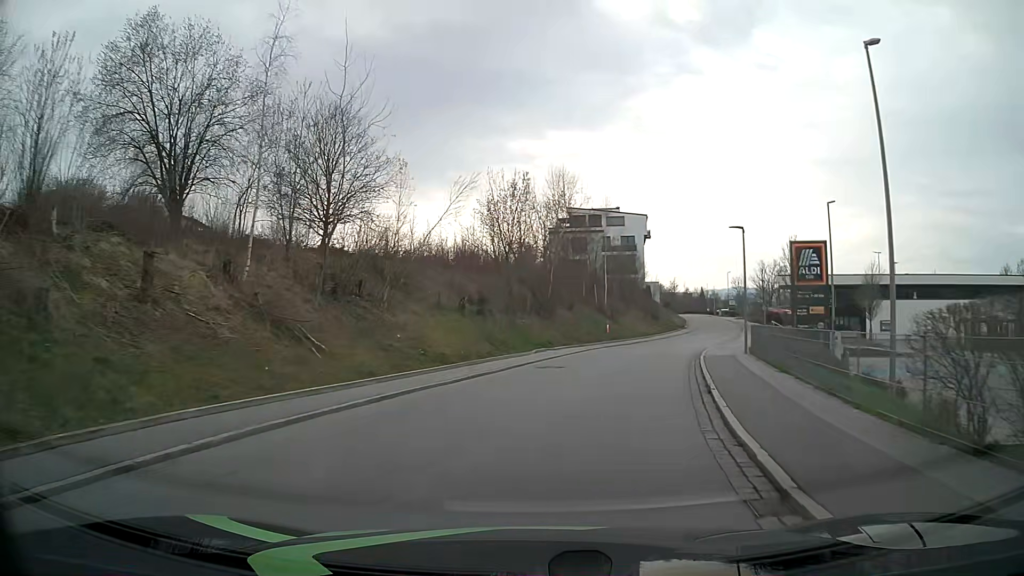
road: tertiary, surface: asphalt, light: Day
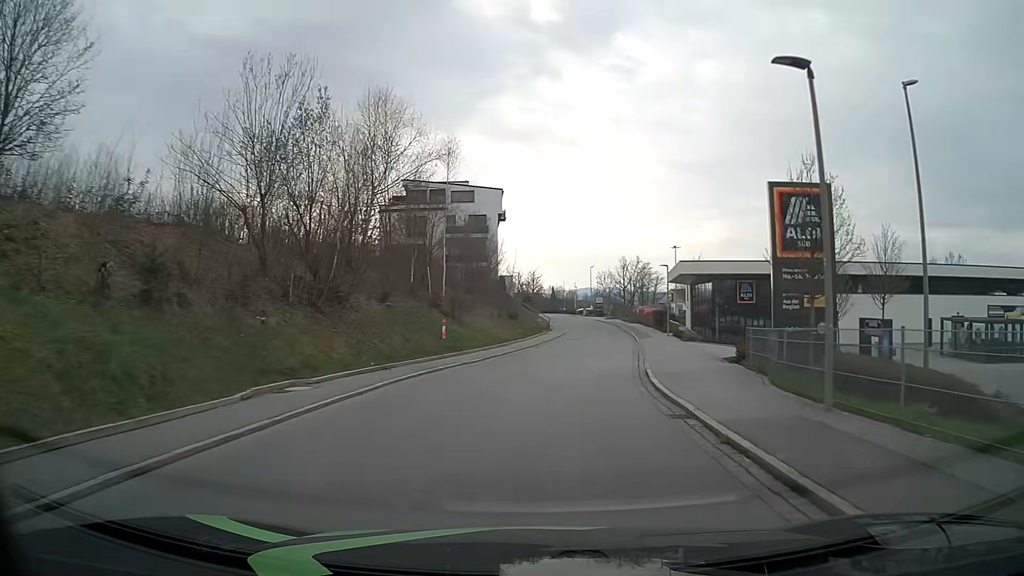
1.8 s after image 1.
(+2.3, +18.3) m; +13°
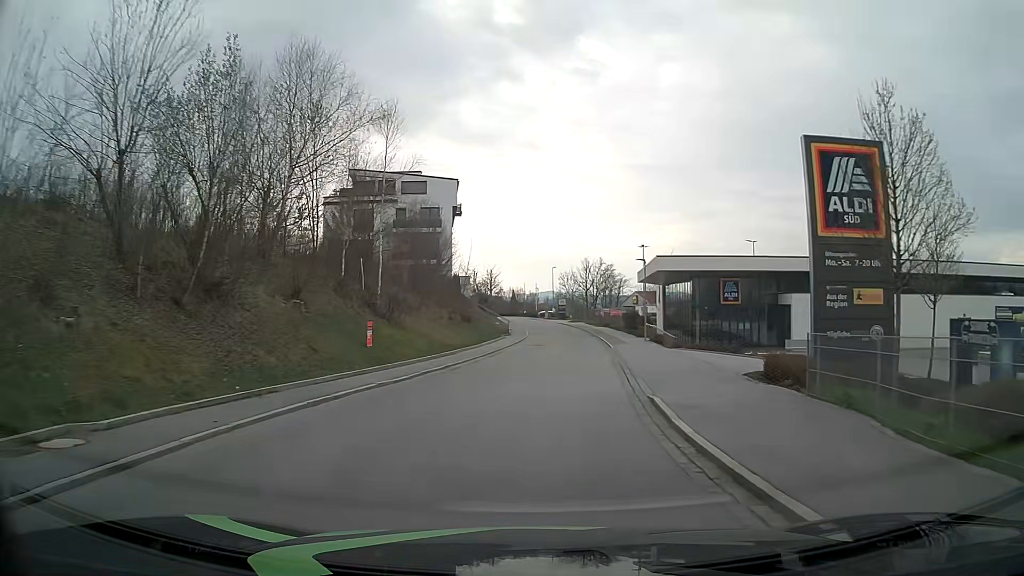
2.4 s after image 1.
(+0.2, +6.6) m; +3°
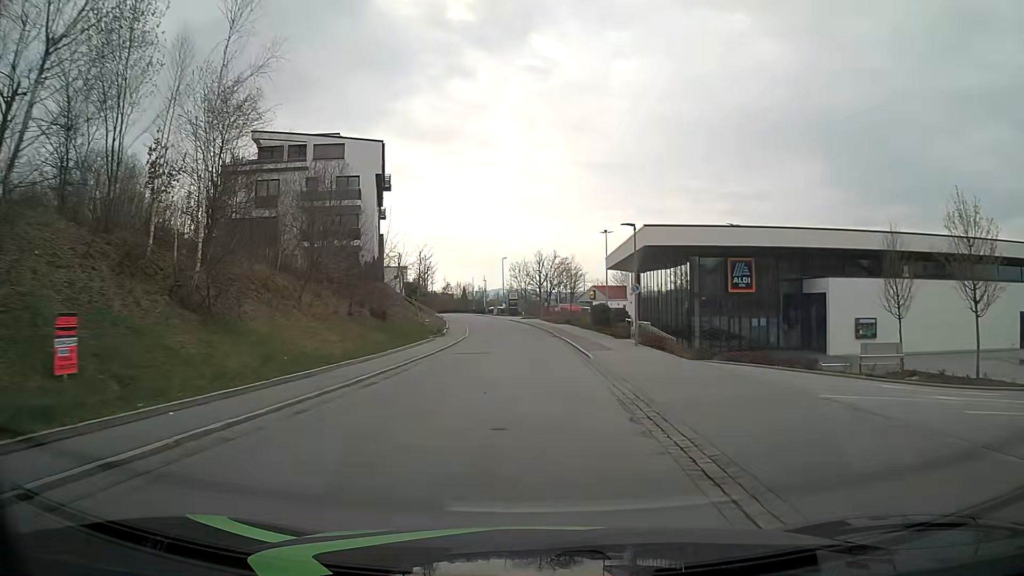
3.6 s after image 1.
(+0.7, +13.7) m; +4°
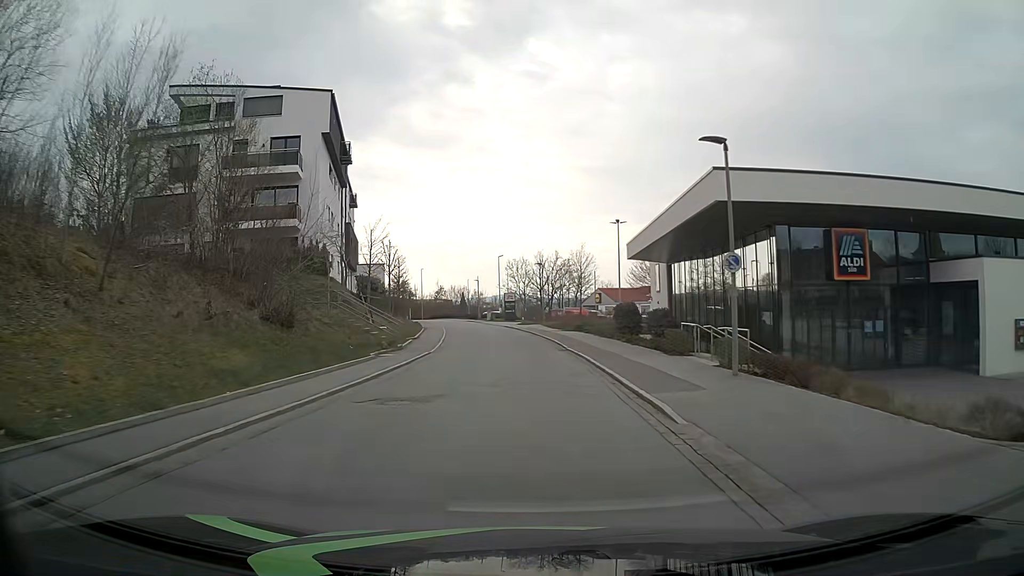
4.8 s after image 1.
(+0.1, +13.8) m; 0°
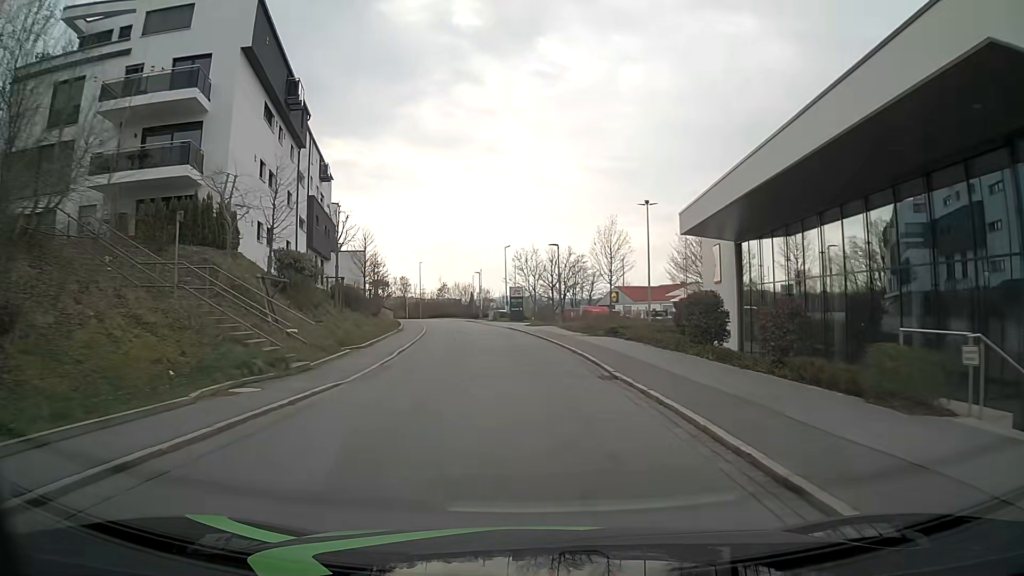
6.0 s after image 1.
(-0.1, +13.6) m; -1°
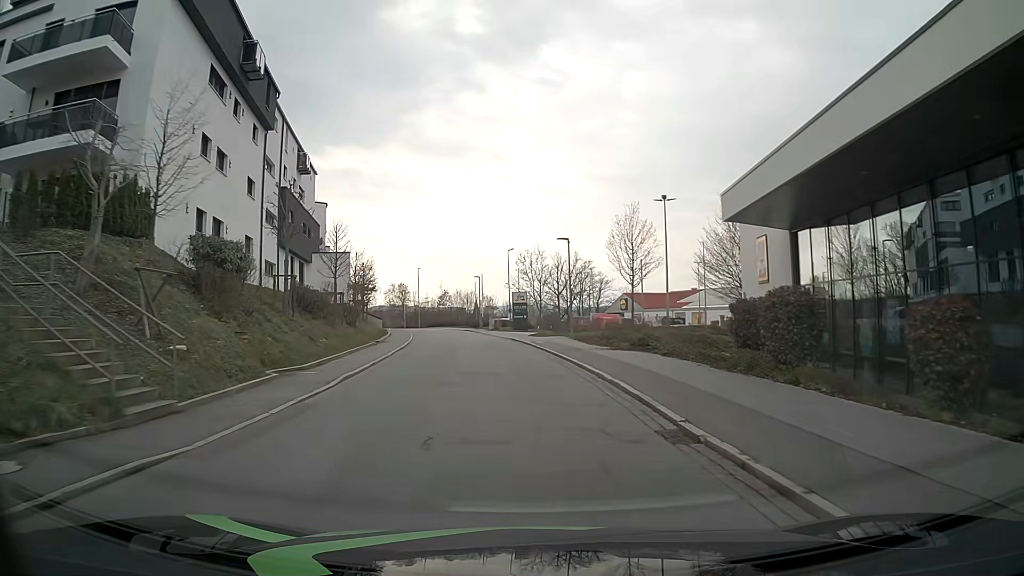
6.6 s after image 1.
(0.0, +6.7) m; -1°
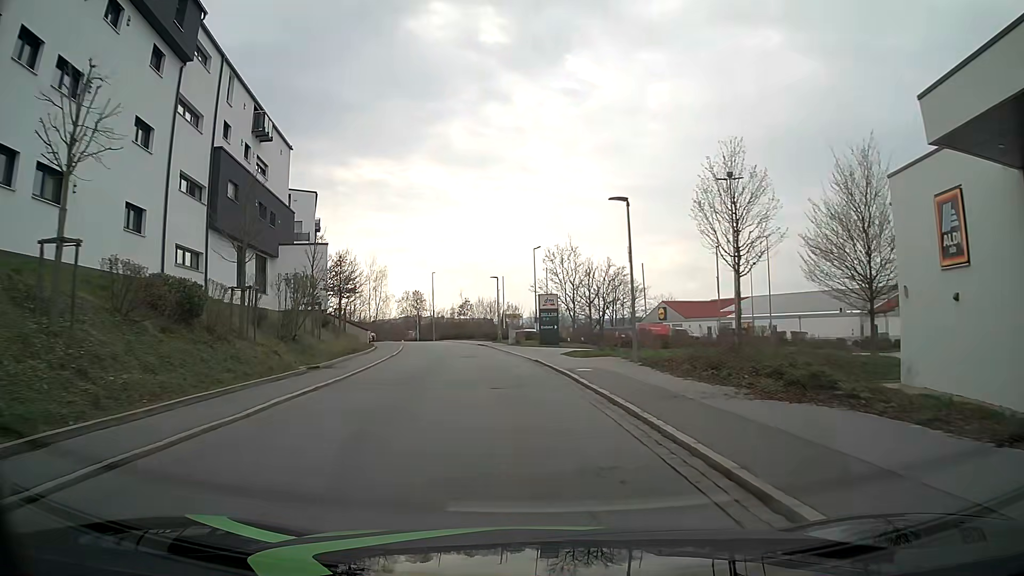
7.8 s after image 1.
(-0.1, +13.2) m; -2°
